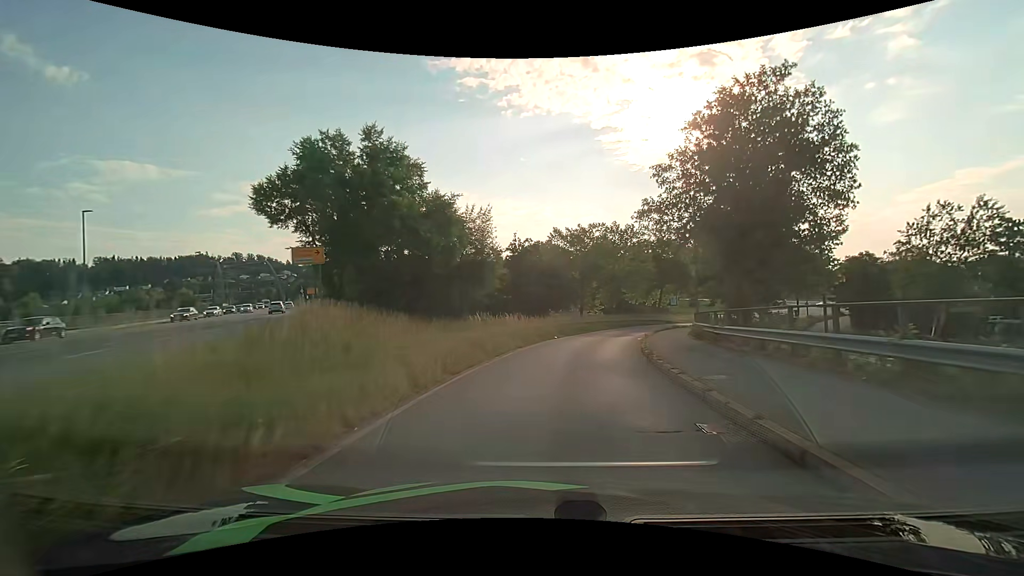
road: primary_link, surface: asphalt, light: Day
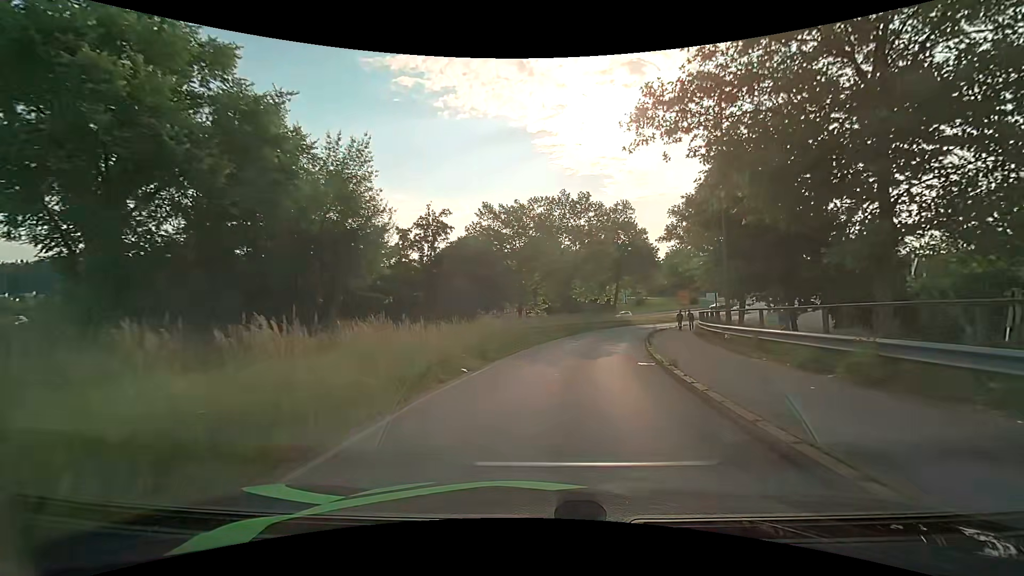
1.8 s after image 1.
(+1.1, +16.1) m; +8°
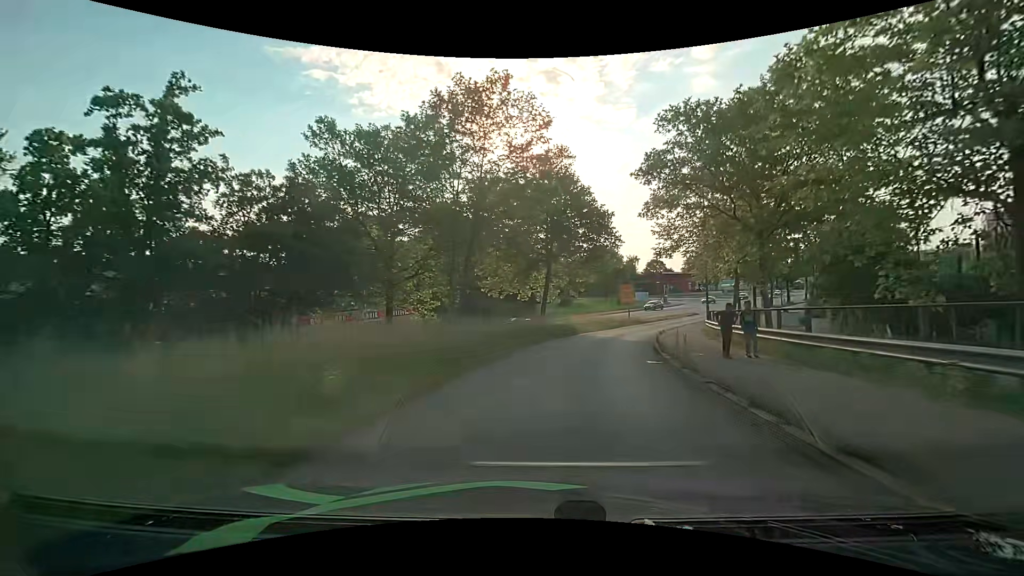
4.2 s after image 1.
(+1.7, +21.4) m; +9°
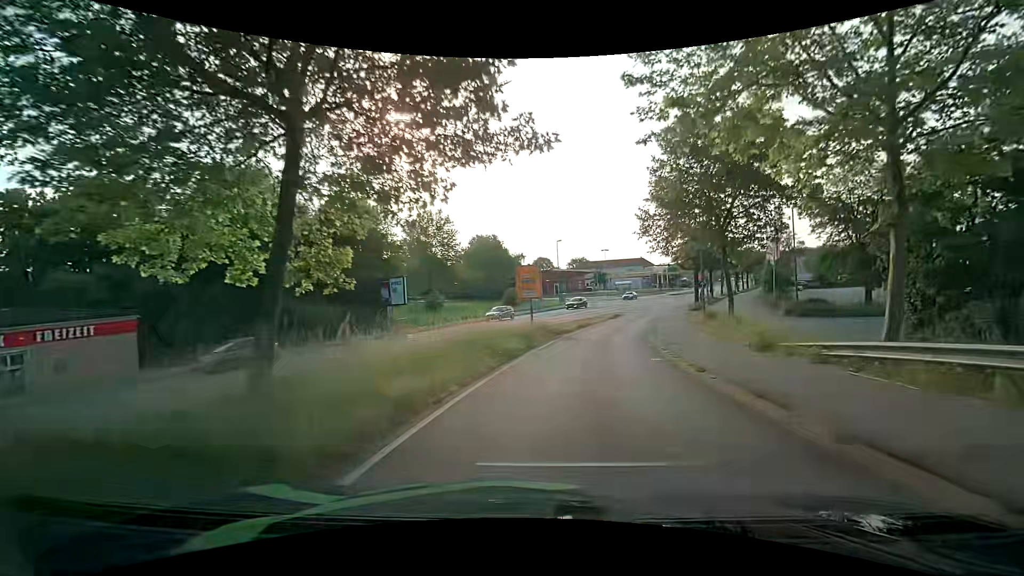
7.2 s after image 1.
(+3.0, +27.1) m; +13°
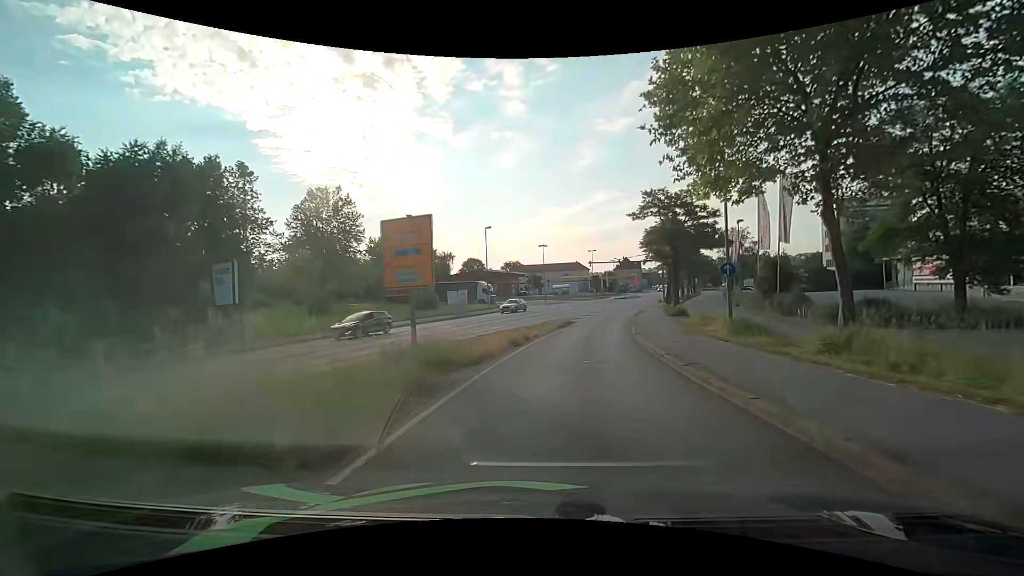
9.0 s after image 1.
(+1.0, +16.9) m; +7°
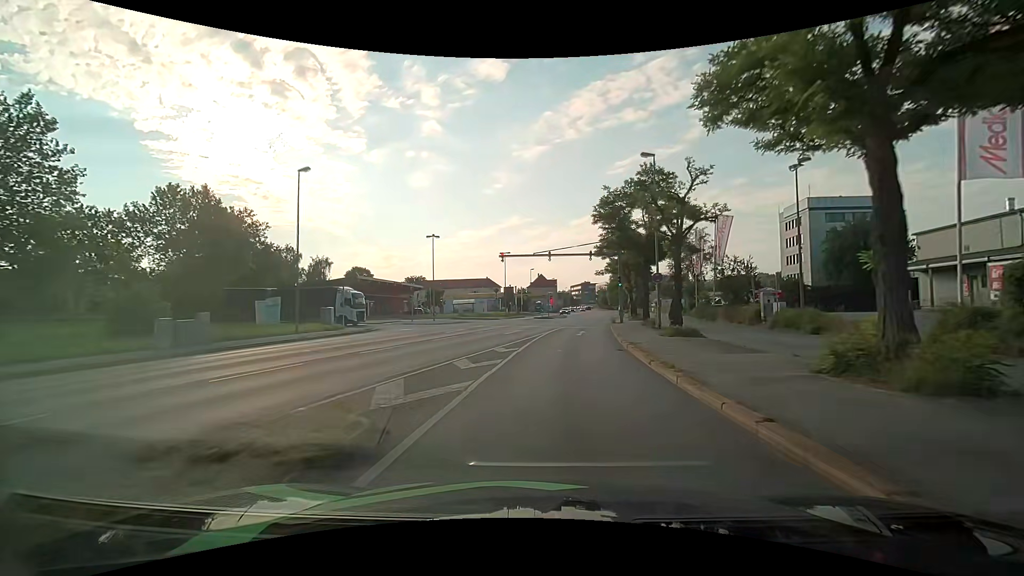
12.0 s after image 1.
(+2.9, +29.7) m; +10°
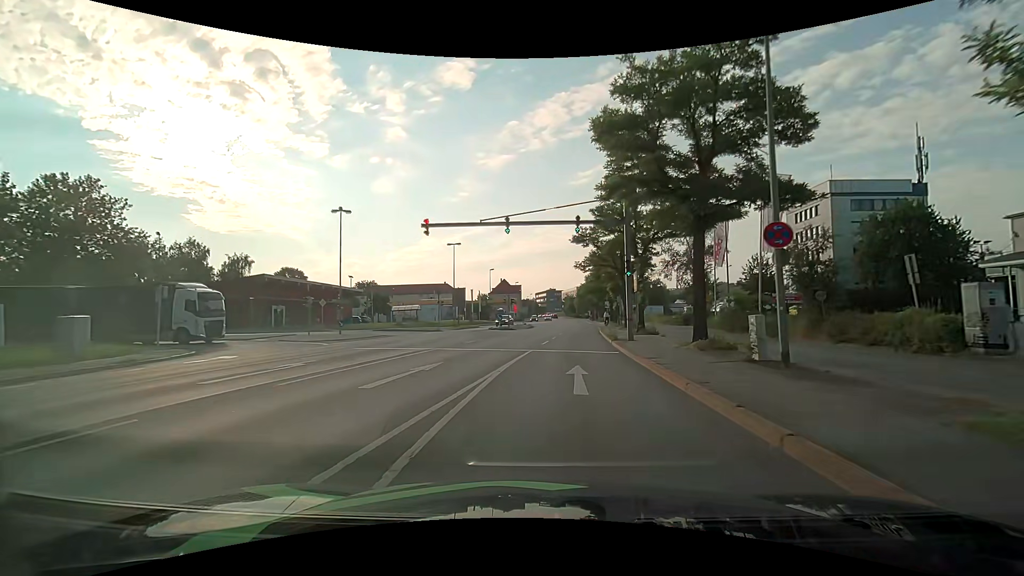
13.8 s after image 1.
(+0.7, +17.9) m; +5°
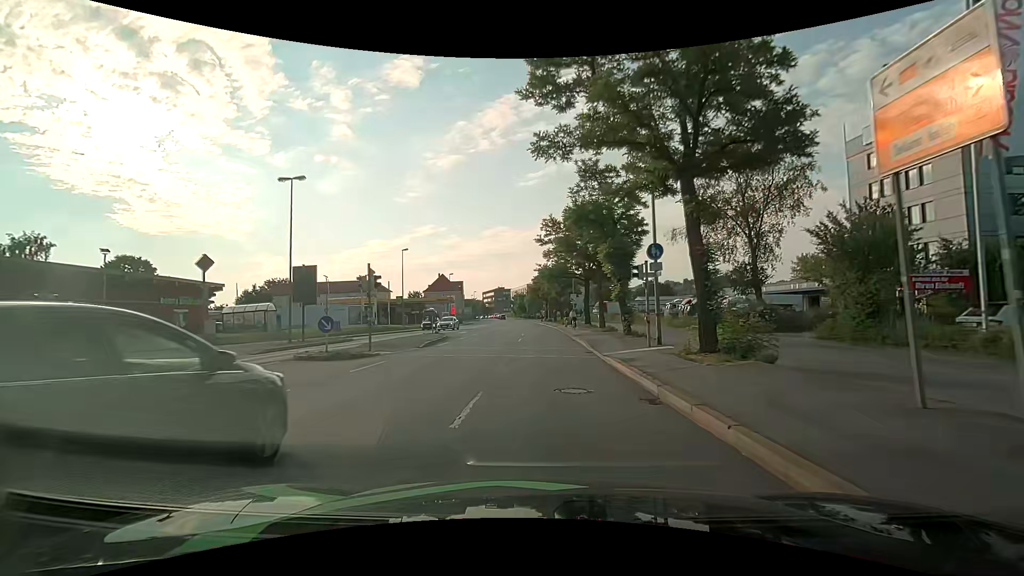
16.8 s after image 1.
(+1.5, +29.5) m; +6°
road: primary
(0, +10) (0, +20) (0, +30) (0, +40) (0, +50) (0, +60) (0, +70) (-1, +80) (-2, +90) (-2, +100) m
